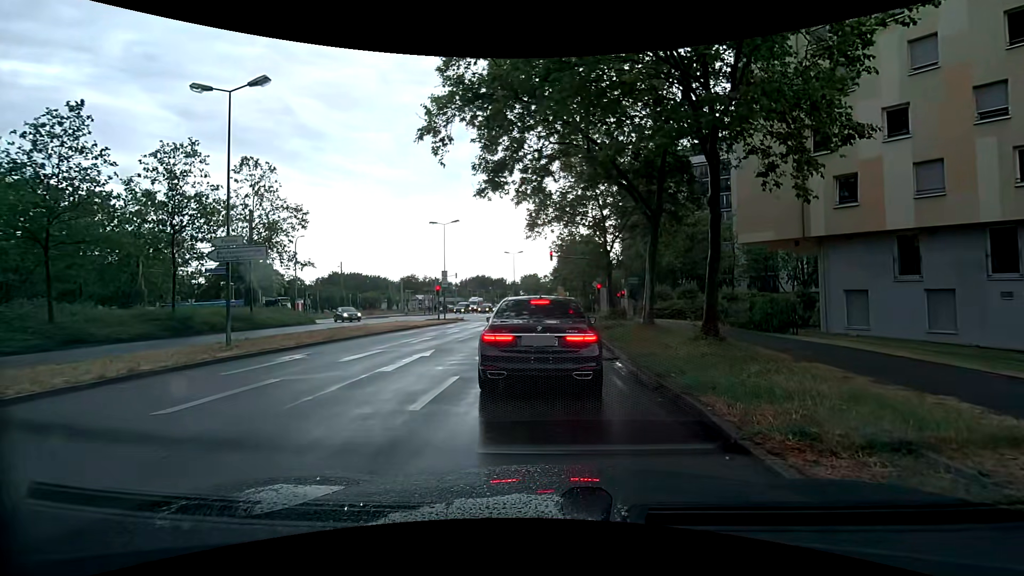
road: secondary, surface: asphalt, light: Day
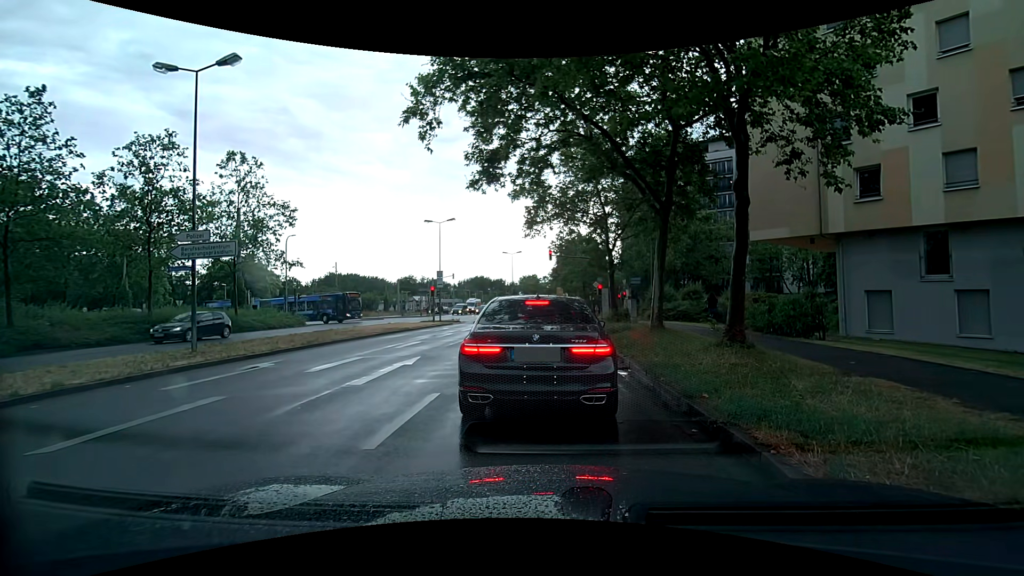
(0.0, +1.6) m; 0°
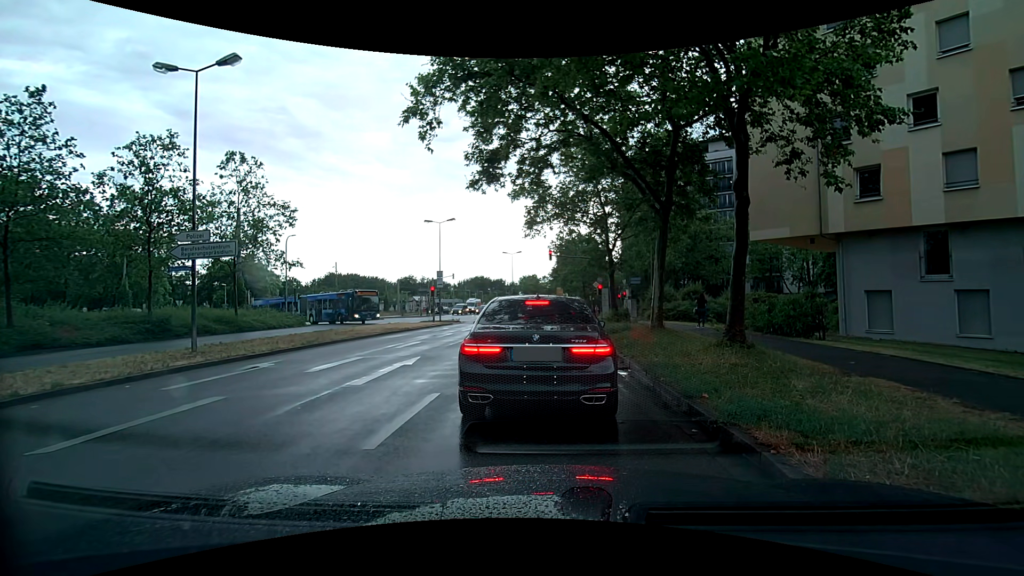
(0.0, 0.0) m; 0°
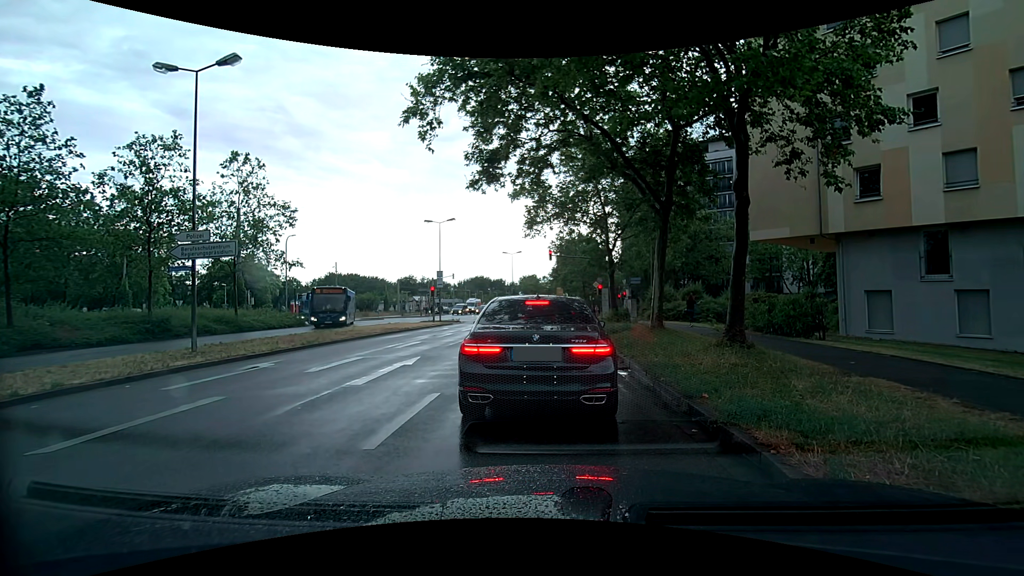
(0.0, 0.0) m; 0°
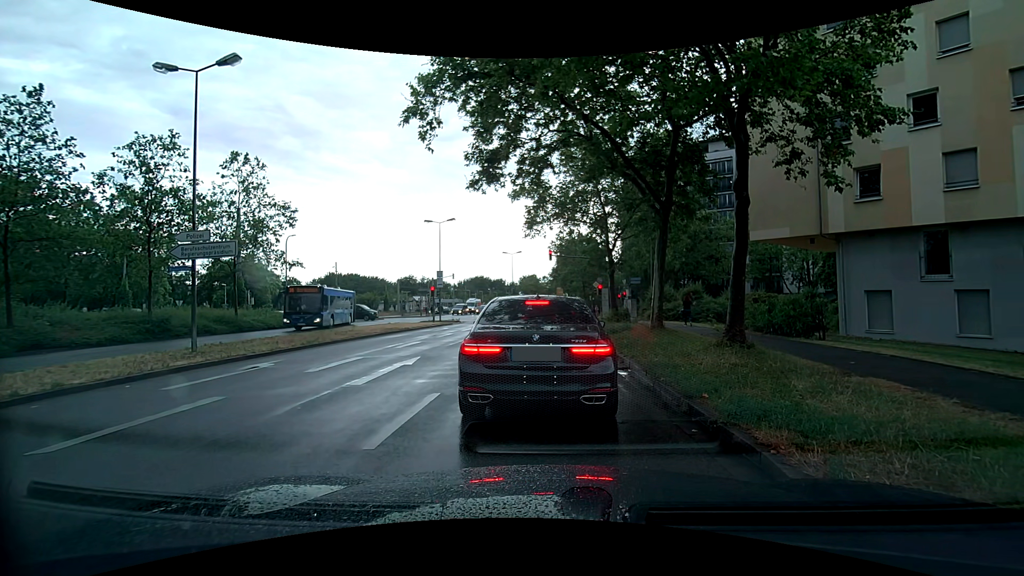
(0.0, 0.0) m; 0°
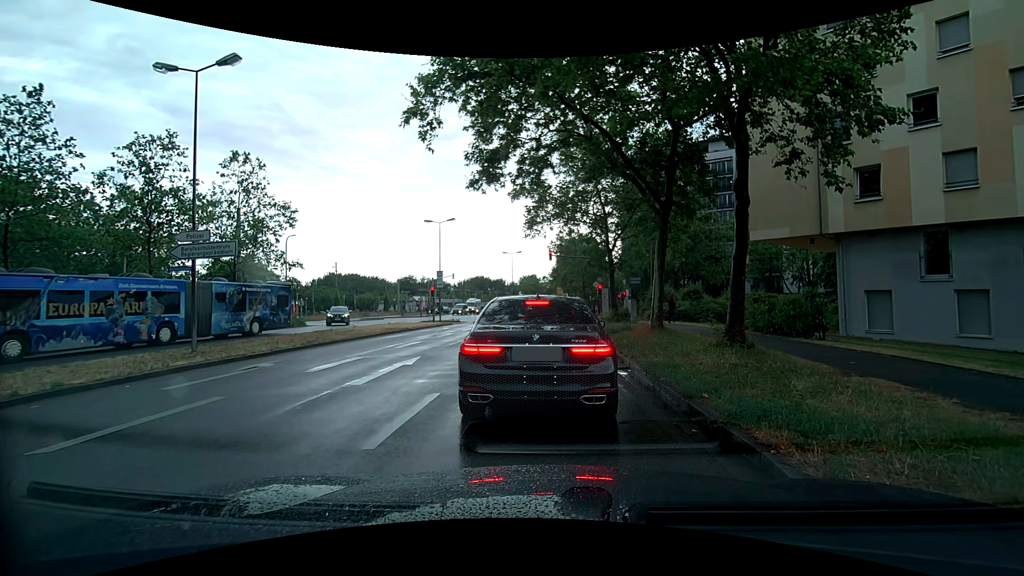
(0.0, 0.0) m; 0°
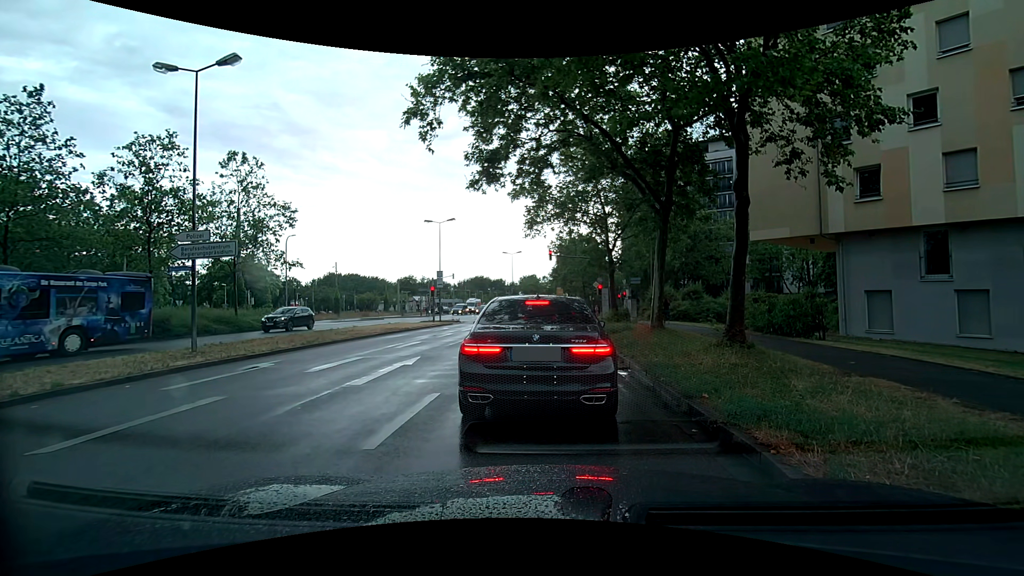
(0.0, 0.0) m; 0°
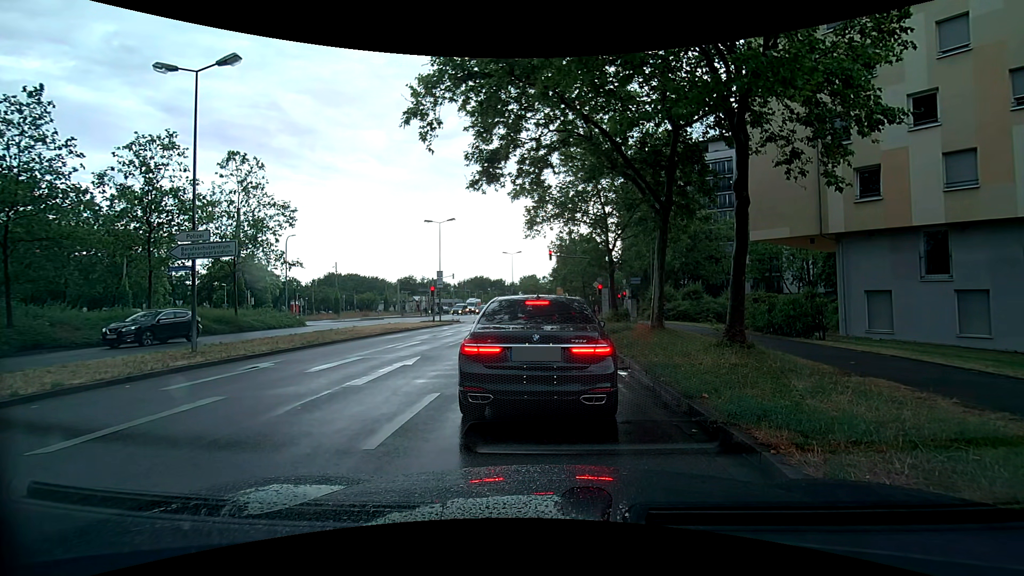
(0.0, 0.0) m; 0°
(0, +10) (0, +20) (0, +30) (0, +40) (0, +50) (+1, +60) (+1, +70) (+2, +80) (+2, +90) (+3, +100) m
